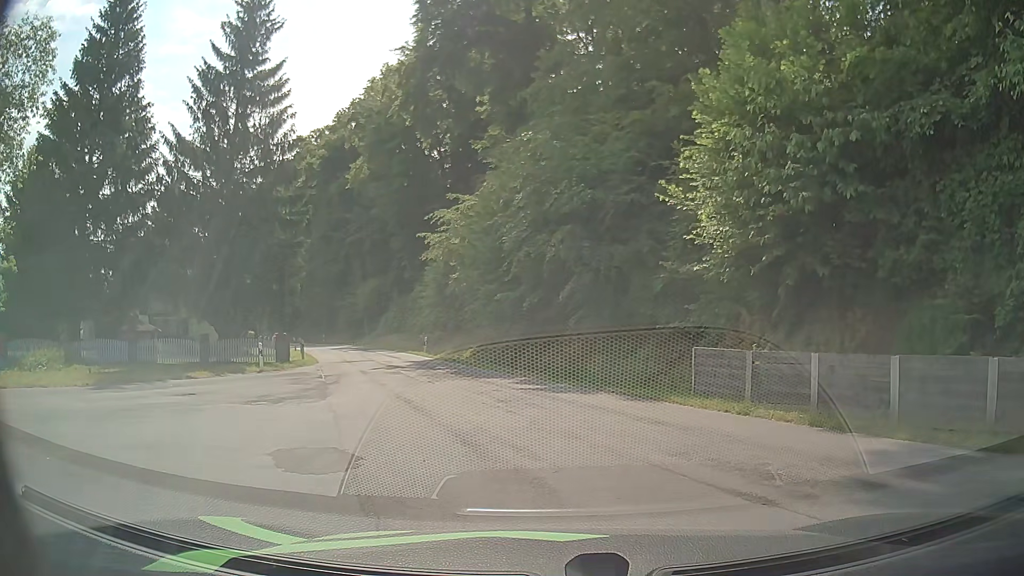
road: residential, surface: asphalt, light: Day
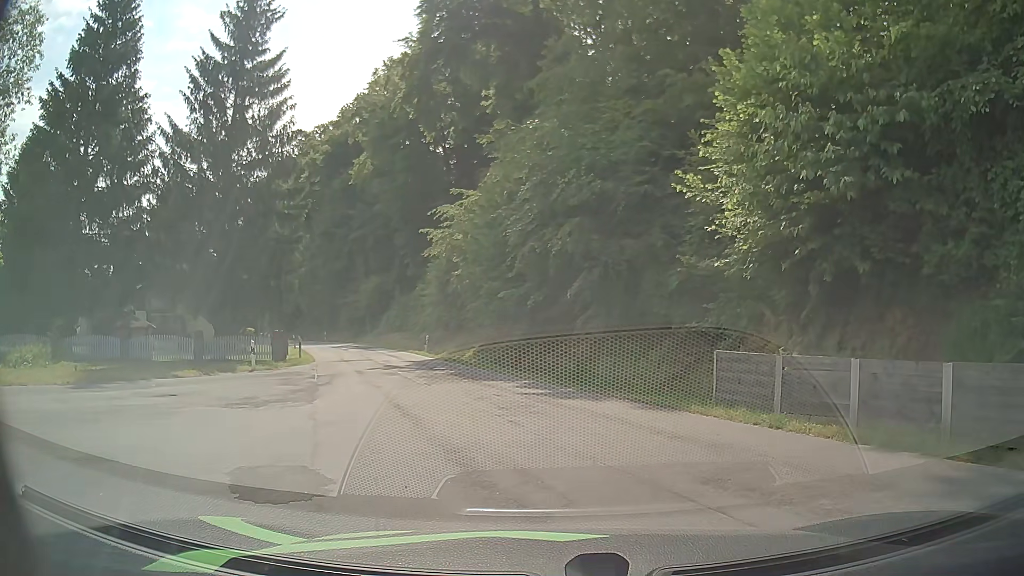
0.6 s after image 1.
(0.0, +1.2) m; +1°
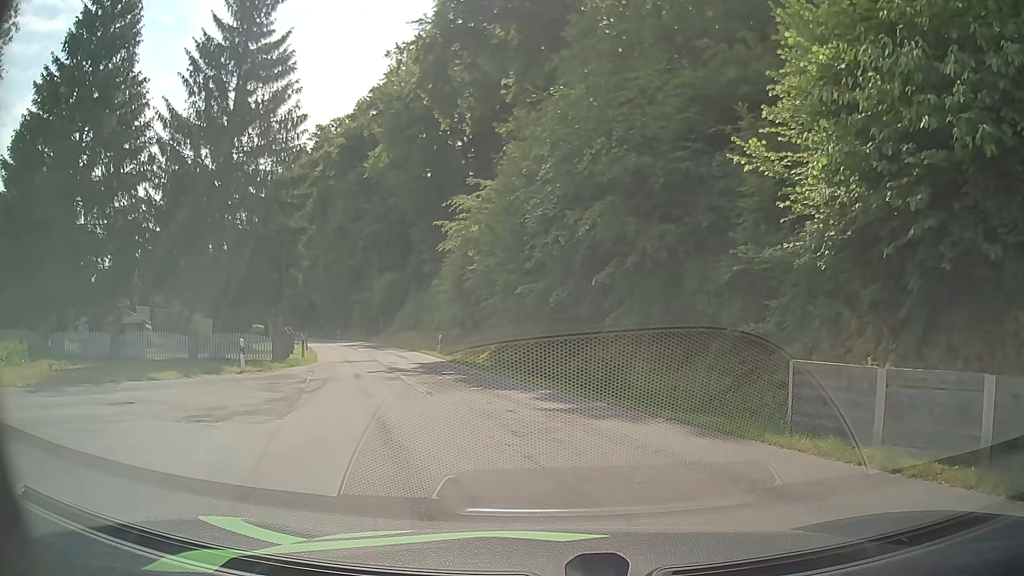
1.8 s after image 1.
(-0.2, +2.5) m; -3°
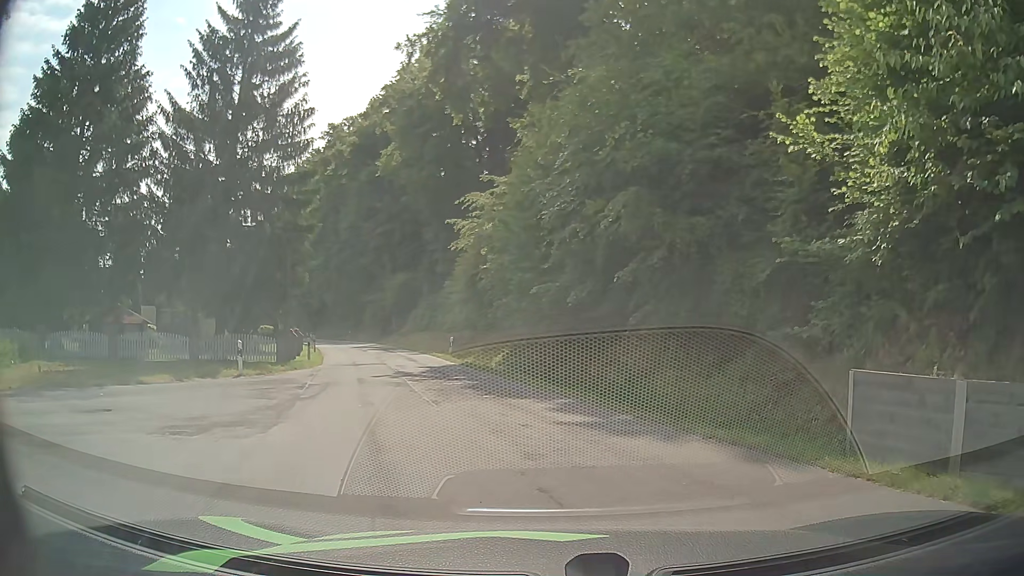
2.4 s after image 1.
(-0.1, +1.3) m; -3°
